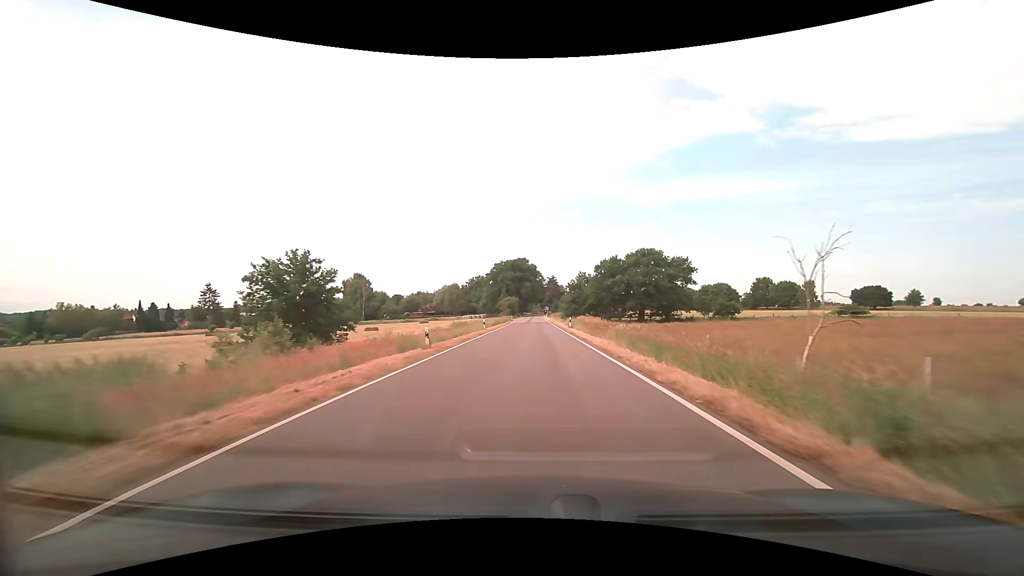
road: tertiary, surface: asphalt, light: Day
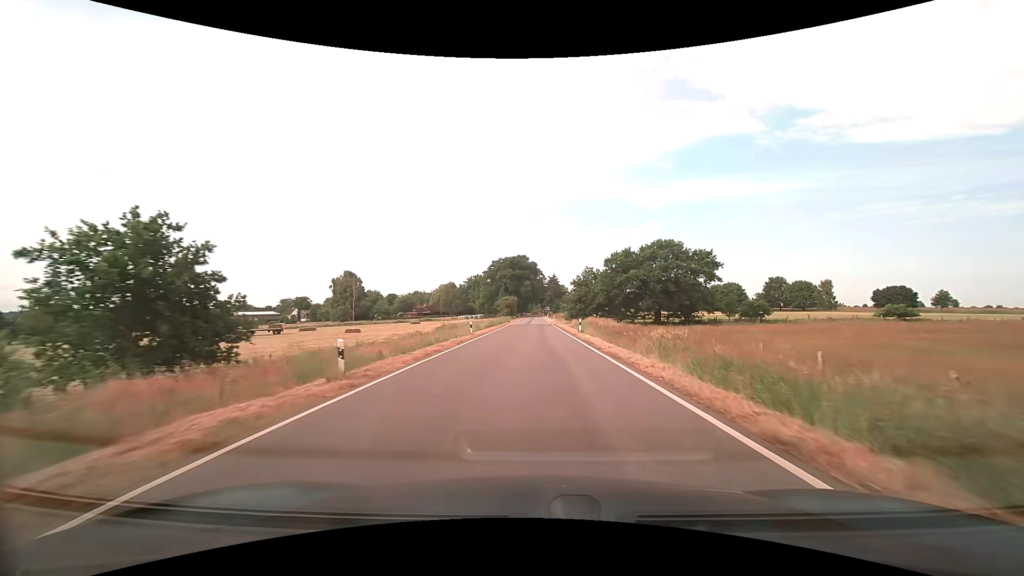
(0.0, +9.6) m; 0°
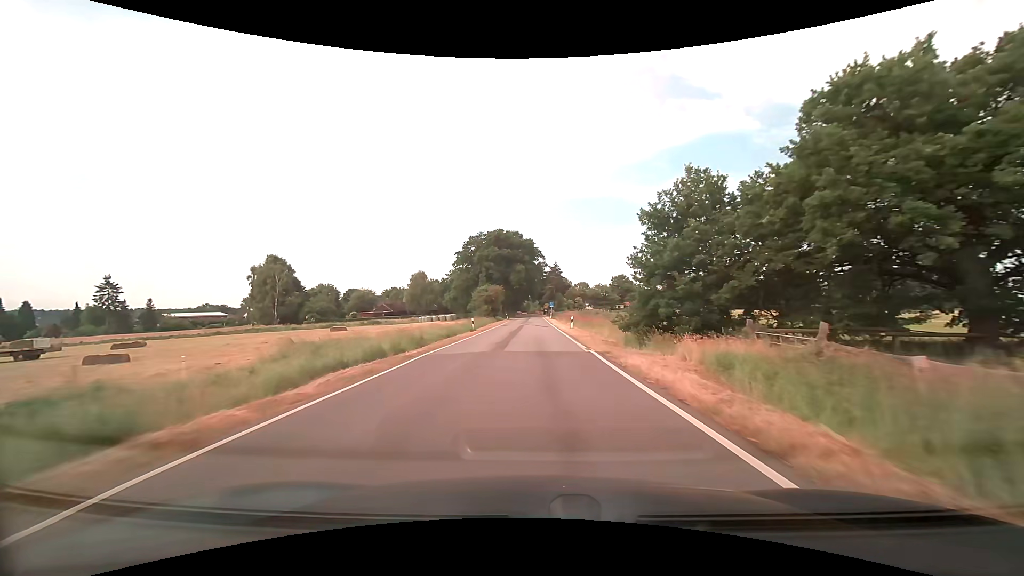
(+0.4, +47.5) m; 0°
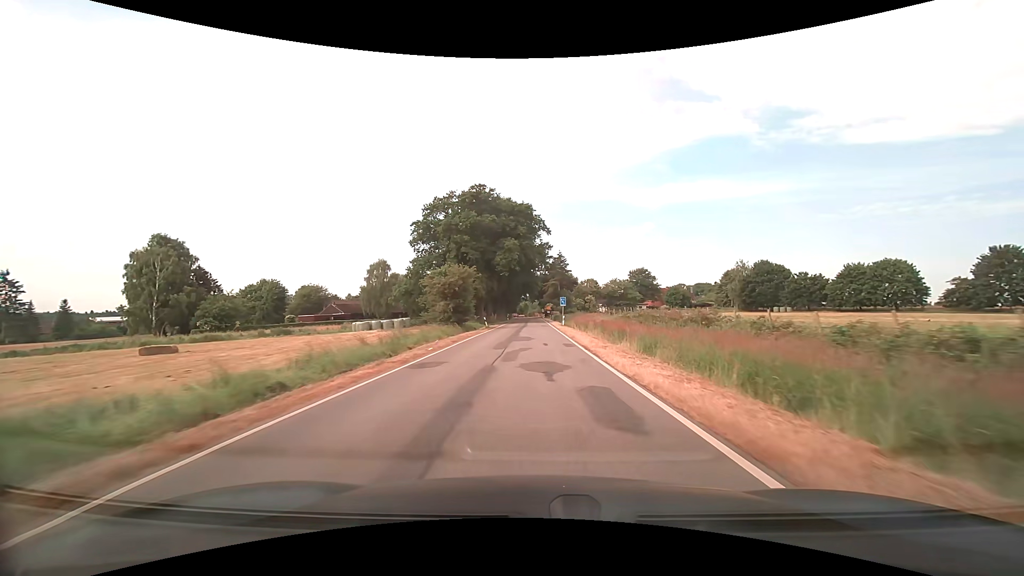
(-0.1, +37.3) m; 0°
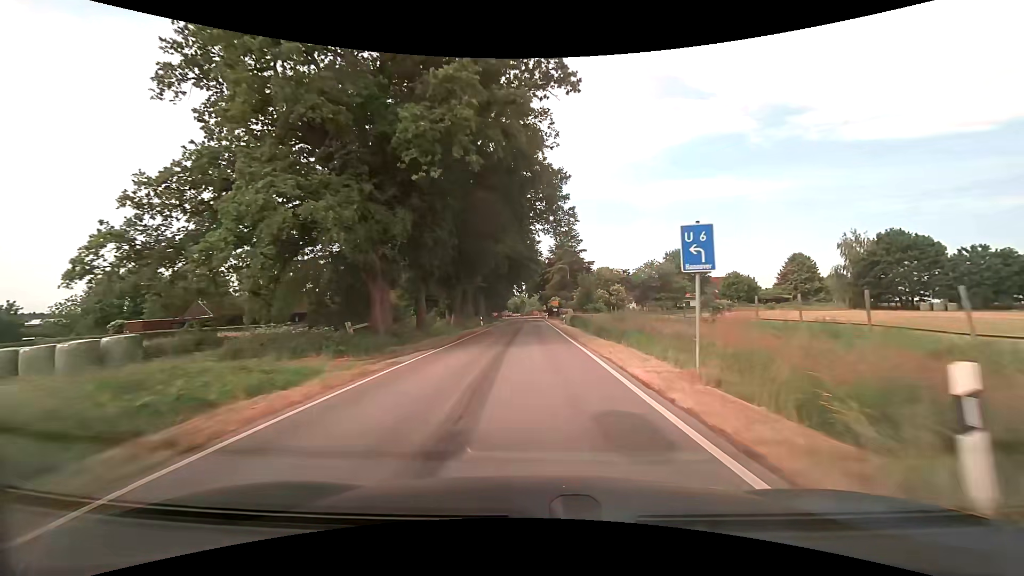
(0.0, +44.5) m; 0°
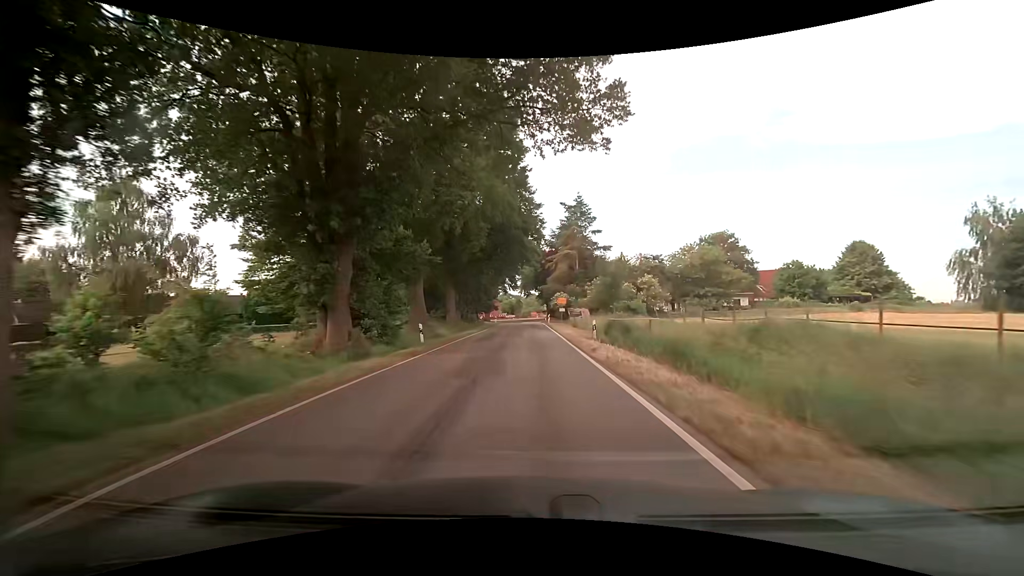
(0.0, +24.5) m; +1°
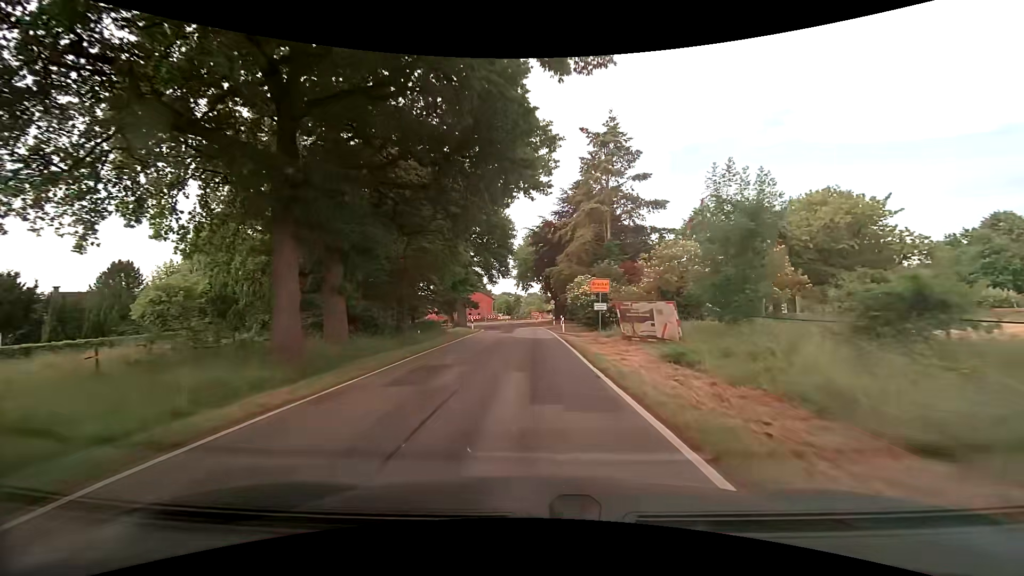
(-0.3, +30.5) m; -1°
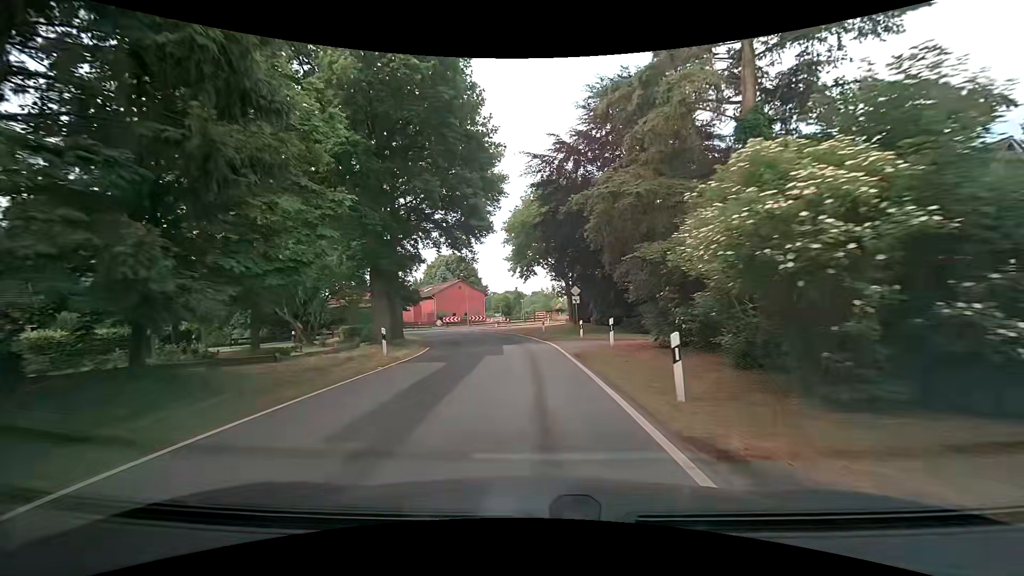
(+0.1, +28.4) m; -1°
(0, +10) (0, +20) (-1, +30) (-3, +40) (-8, +49) (-13, +57) (-19, +65) (-25, +73) (-31, +81) (-37, +89) m
